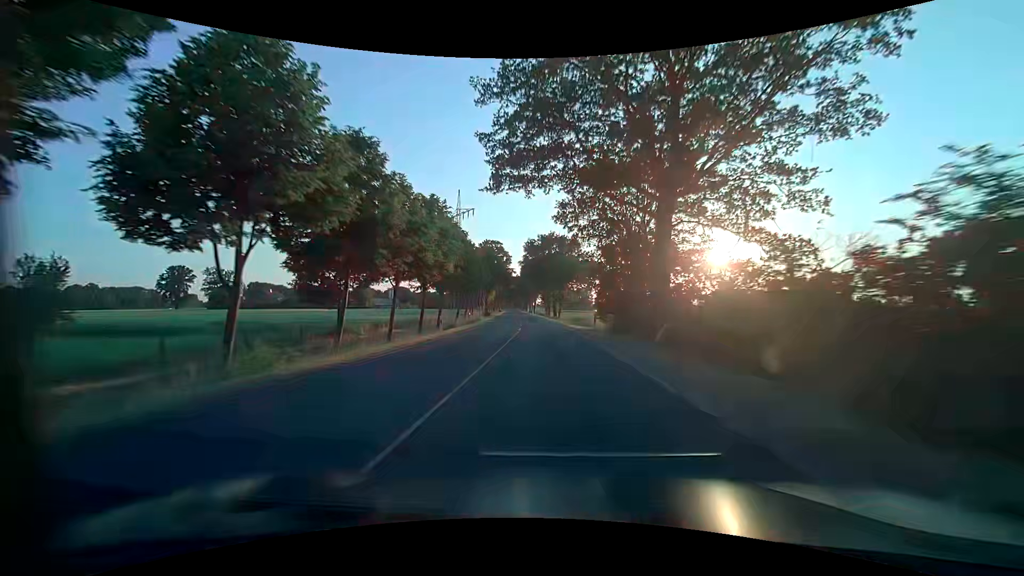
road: secondary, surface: asphalt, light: Day
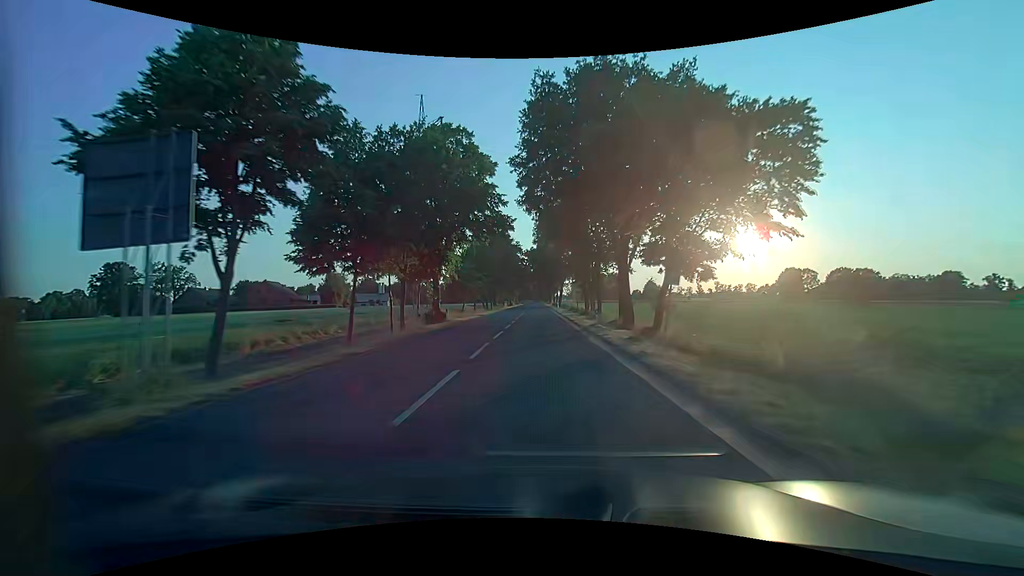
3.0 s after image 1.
(-1.2, +56.1) m; -2°
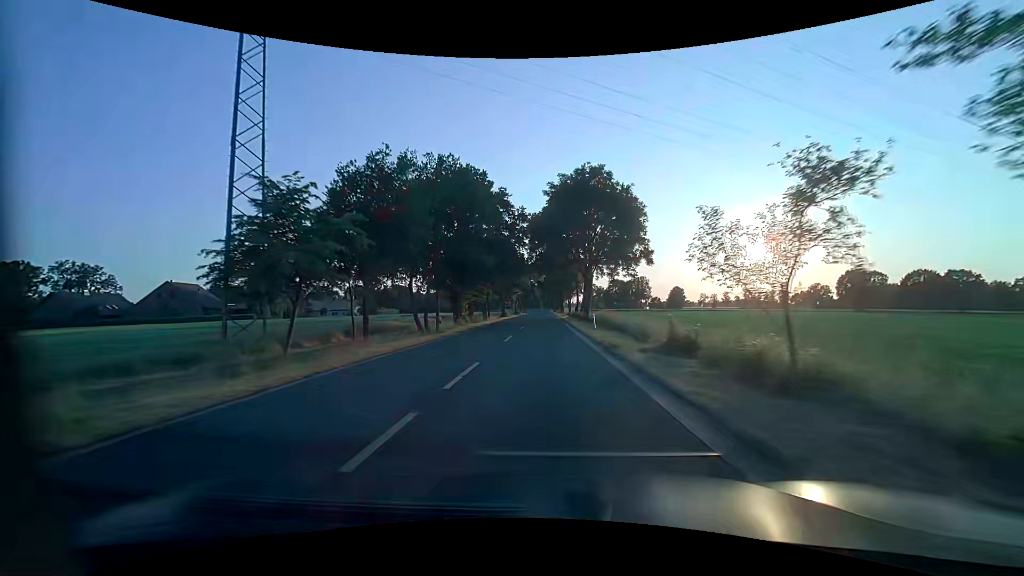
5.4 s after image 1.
(-0.8, +45.0) m; -1°
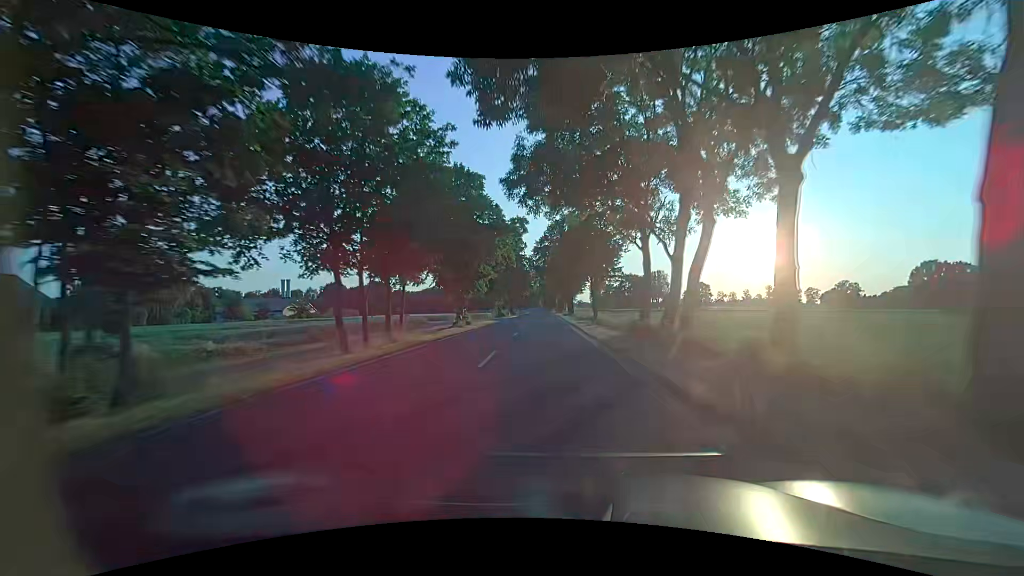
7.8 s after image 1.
(-0.2, +45.0) m; 0°
(0, +10) (0, +20) (0, +30) (0, +40) (0, +50) (0, +60) (0, +70) (0, +80) (0, +90) (0, +100) m
